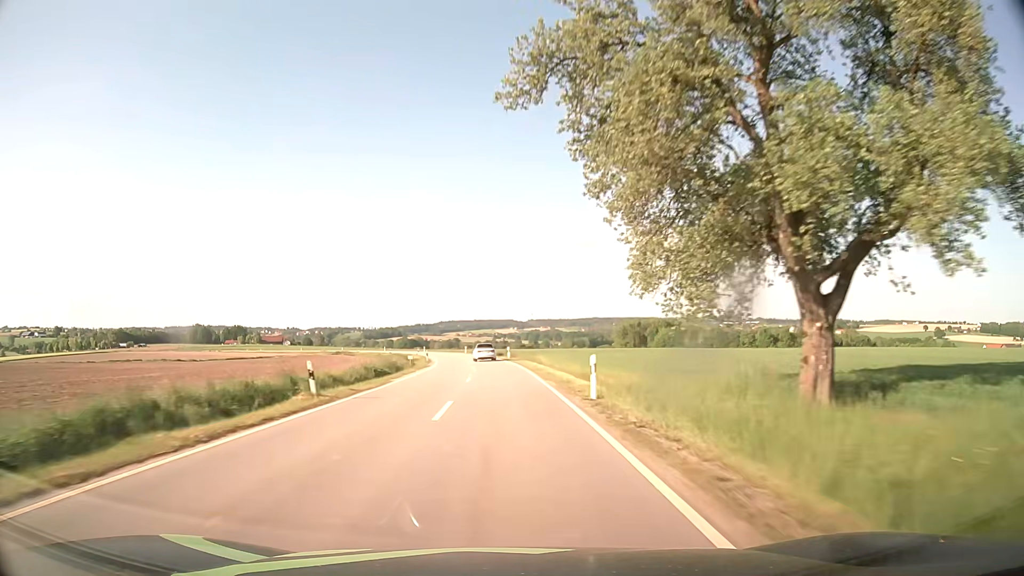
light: Day
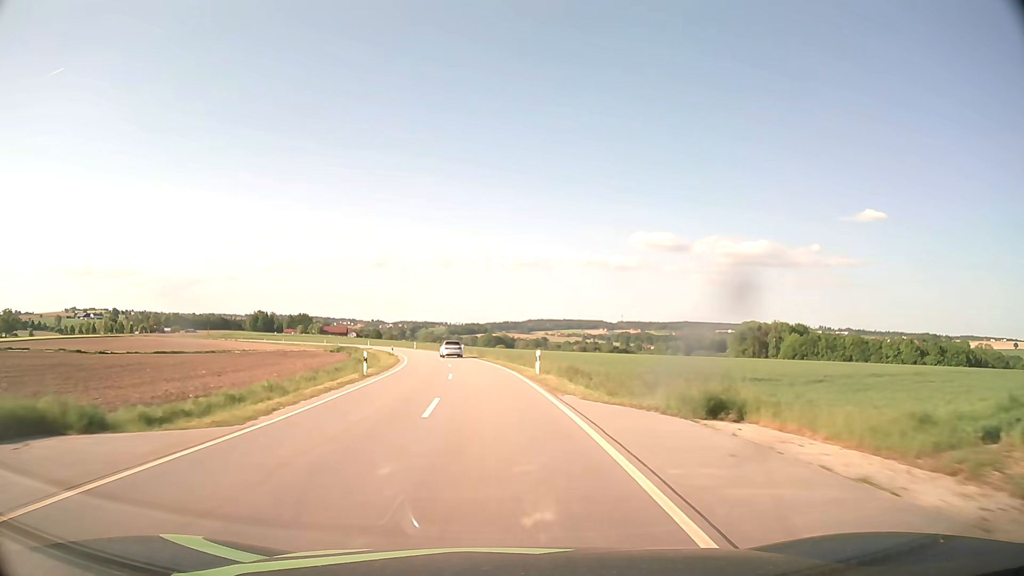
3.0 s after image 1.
(-3.5, +72.7) m; -7°
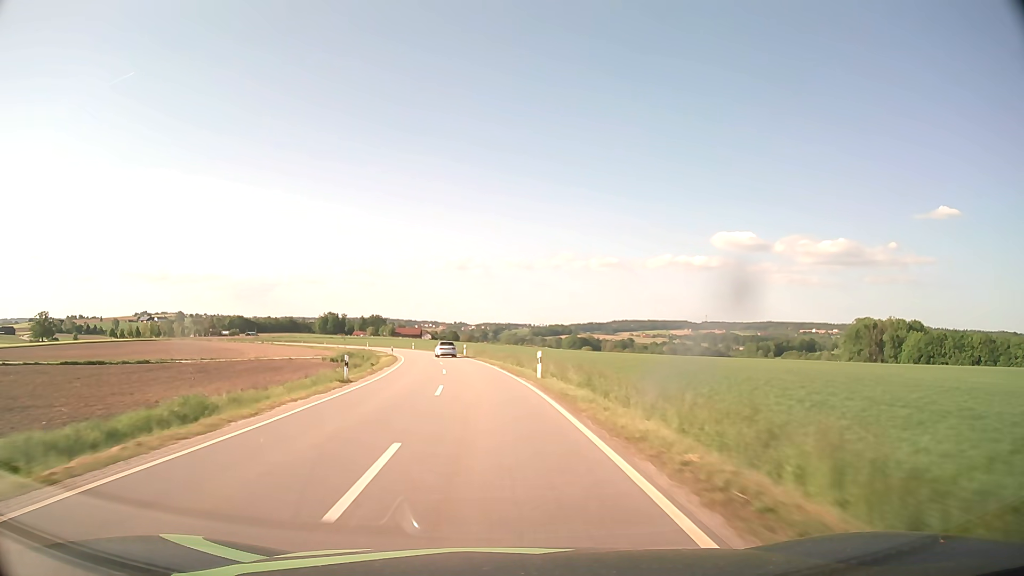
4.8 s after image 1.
(-2.5, +43.6) m; -7°
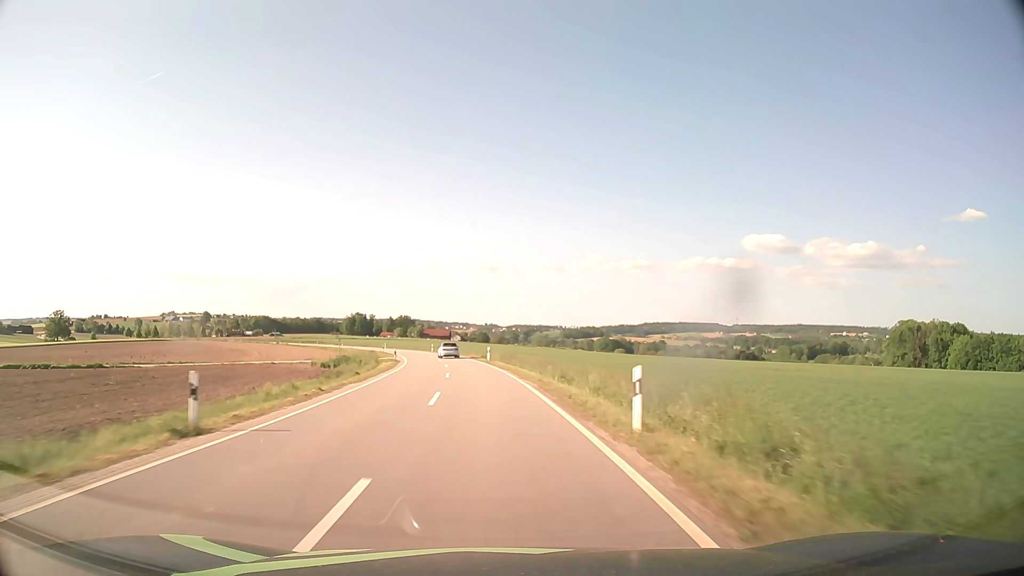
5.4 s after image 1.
(-0.3, +14.6) m; -3°
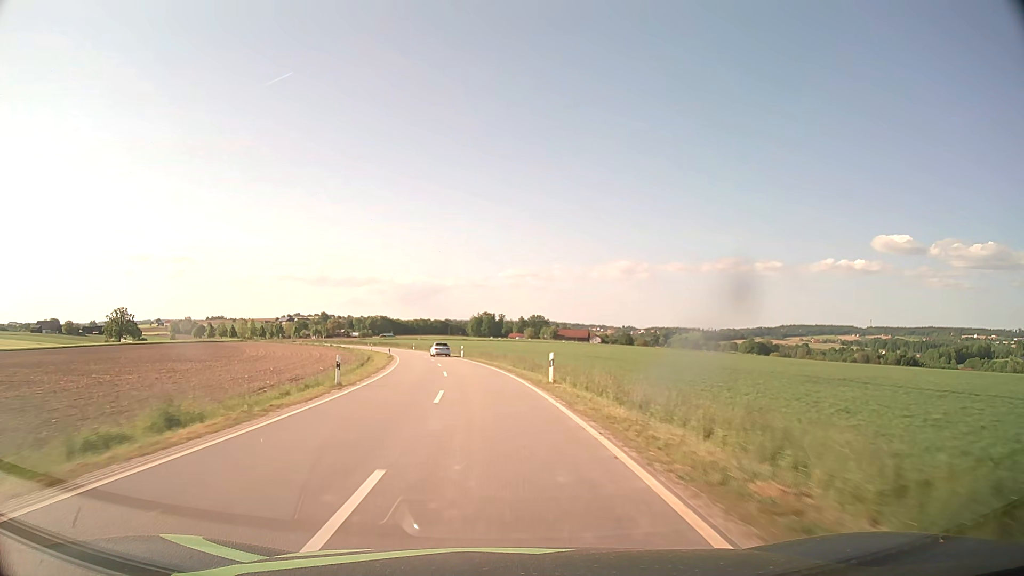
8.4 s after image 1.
(-7.3, +72.3) m; -11°
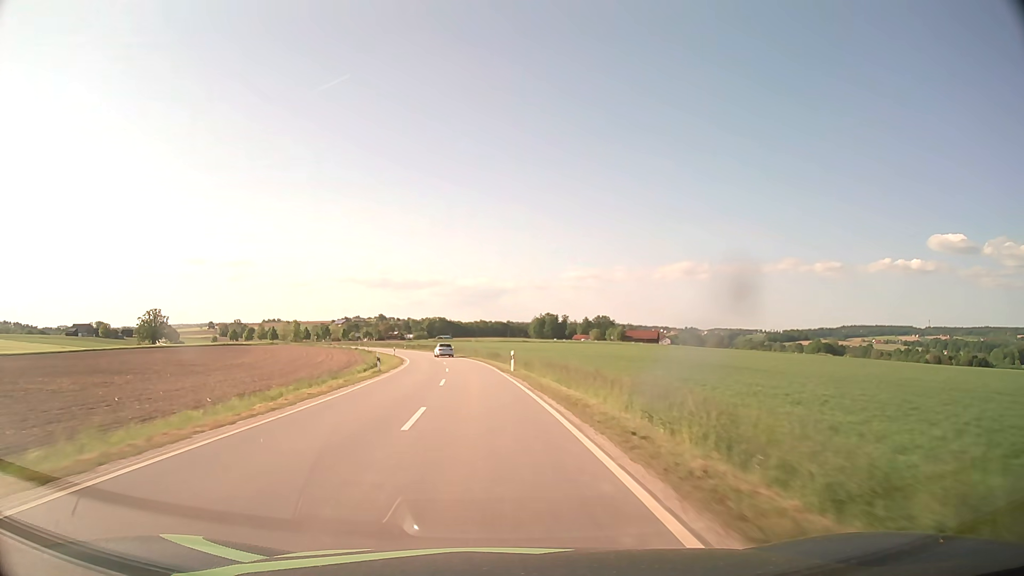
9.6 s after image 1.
(-1.3, +29.0) m; -5°
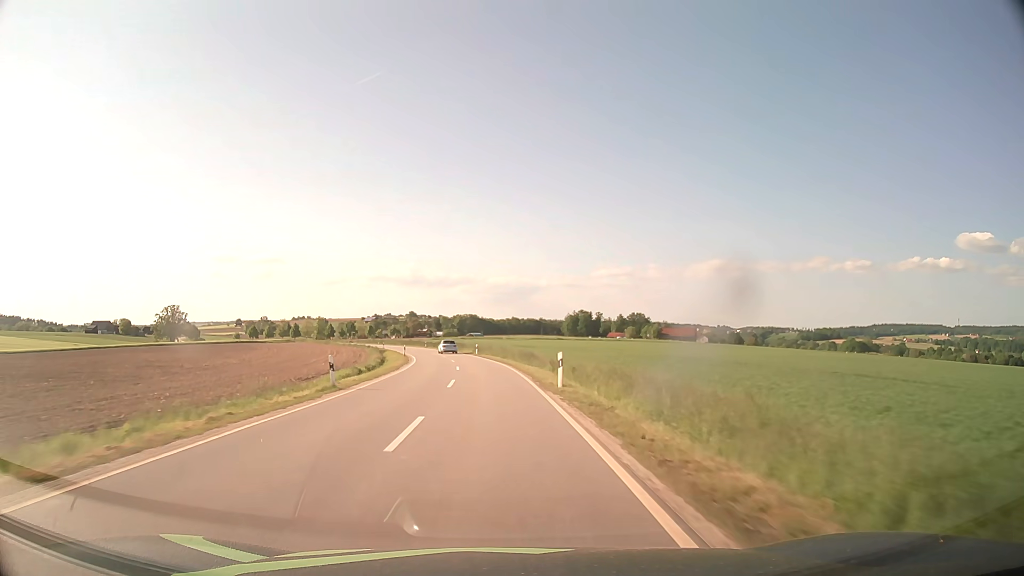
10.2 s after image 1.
(-0.3, +14.5) m; -3°
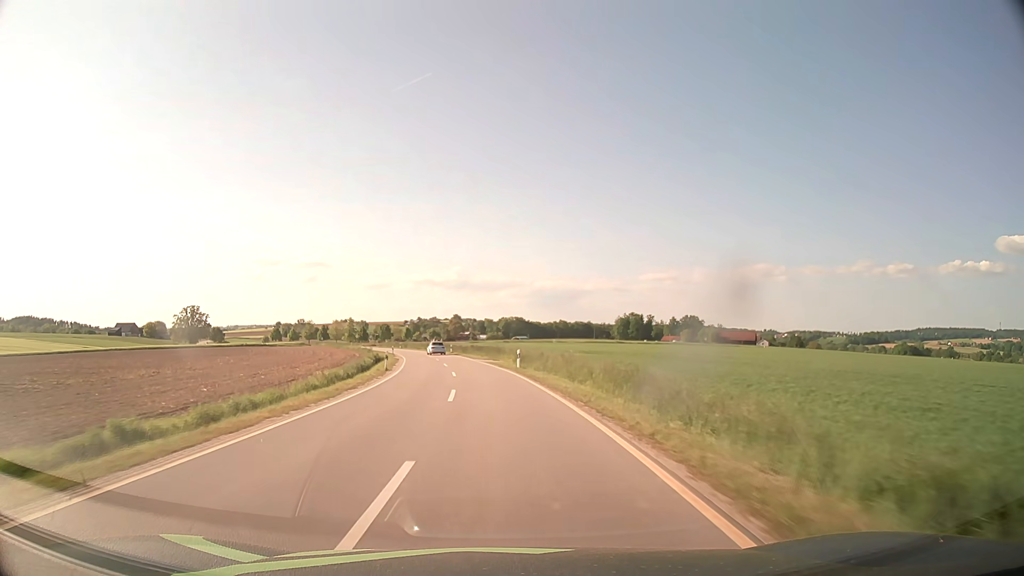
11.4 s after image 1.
(-1.0, +29.0) m; -4°
(0, +10) (-1, +20) (-1, +30) (-2, +40) (-3, +50) (-5, +60) (-7, +70) (-9, +79) (-11, +89) (-14, +99) m
